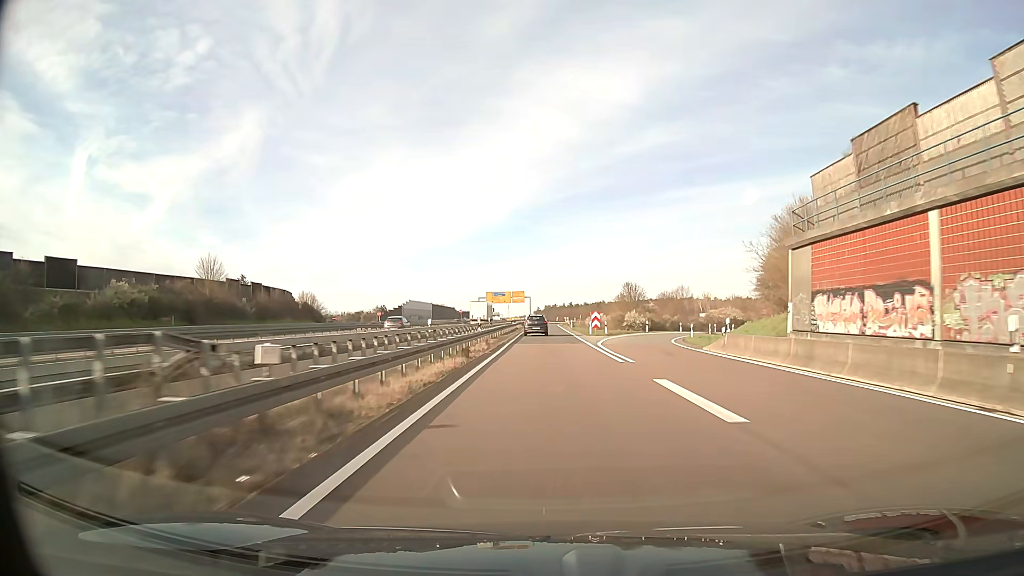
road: motorway_link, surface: asphalt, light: Day
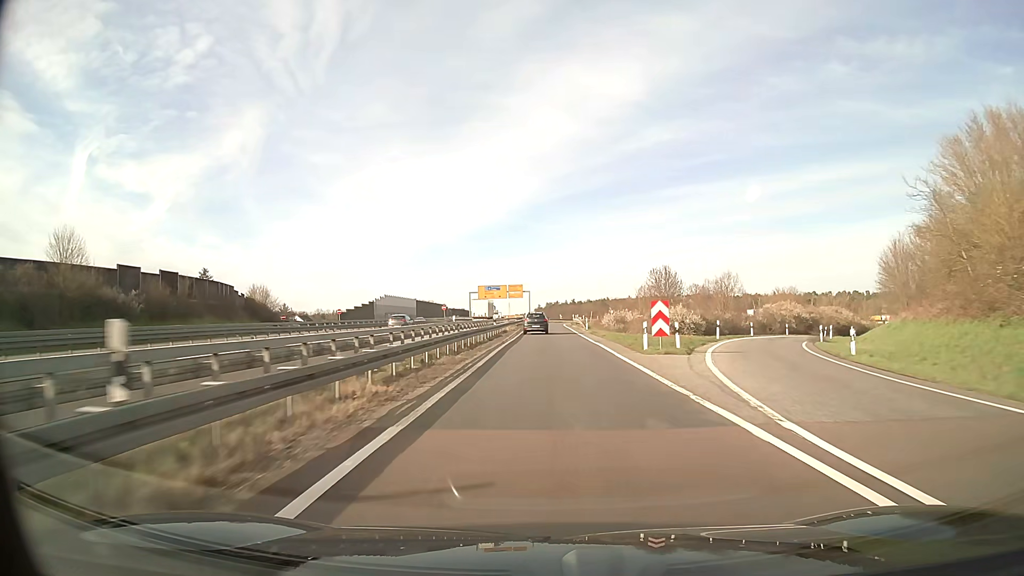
(-0.1, +27.3) m; 0°
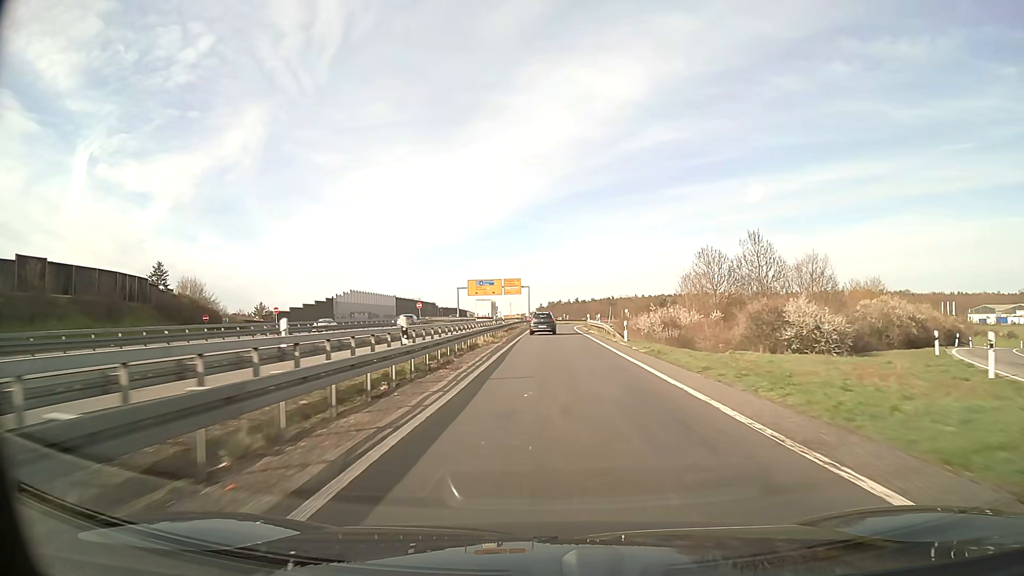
(0.0, +26.5) m; 0°
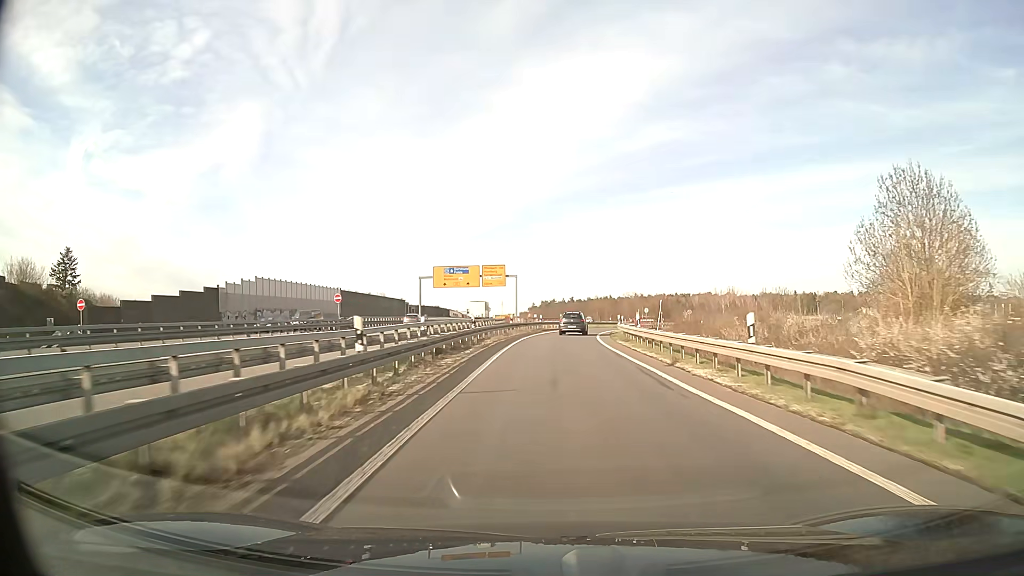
(0.0, +36.6) m; +1°
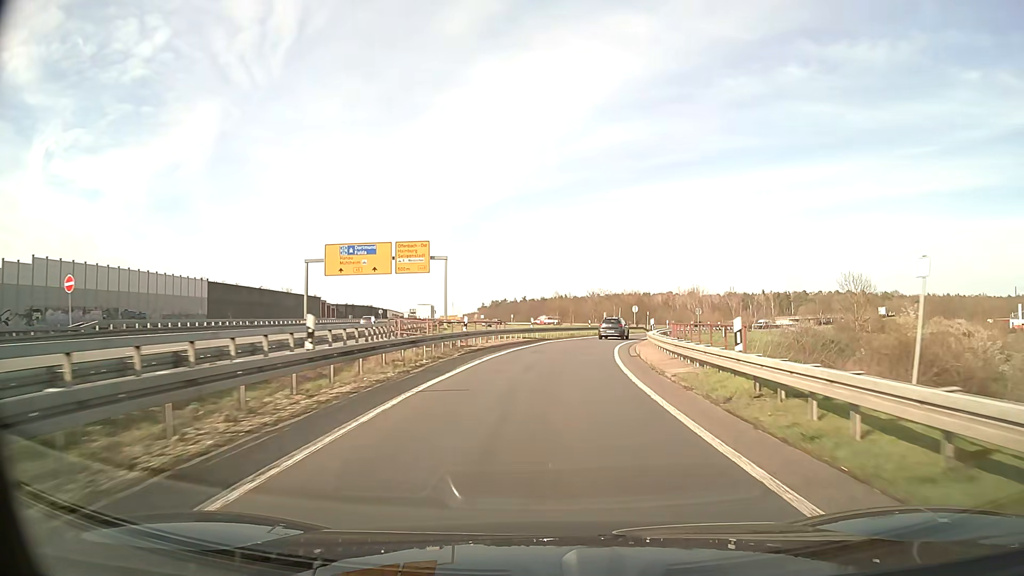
(+0.9, +33.4) m; +4°
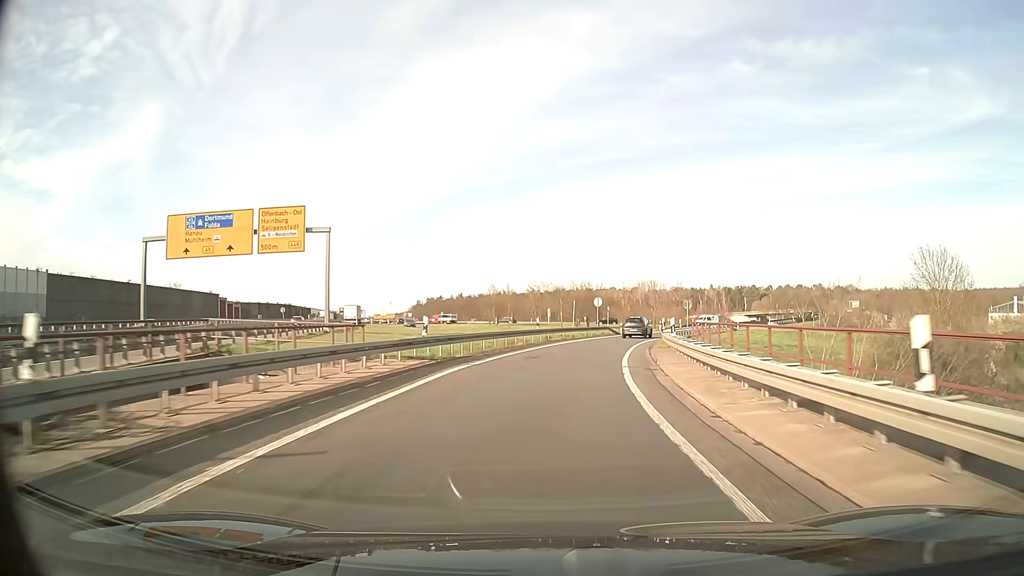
(+0.9, +21.5) m; +5°
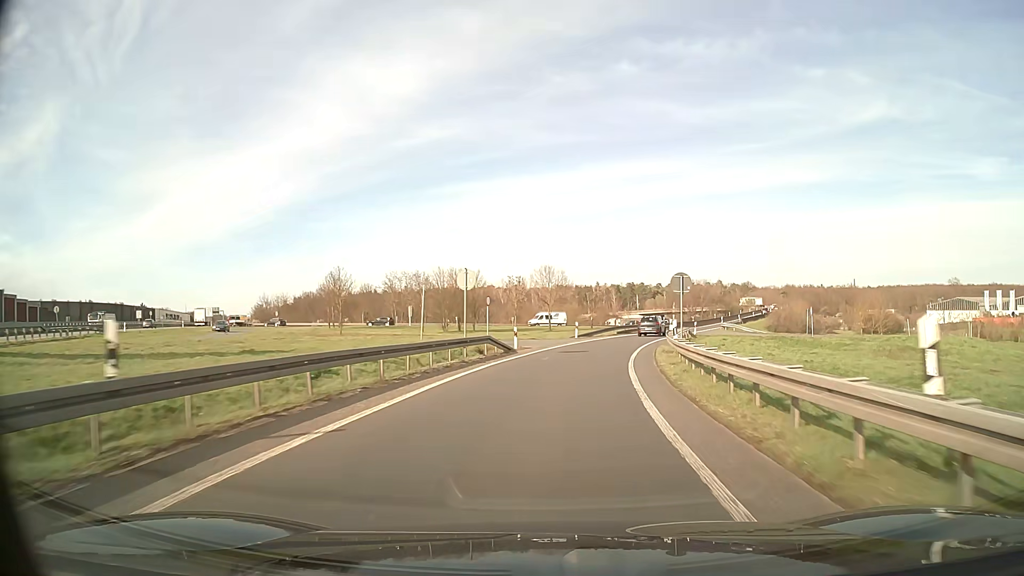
(+2.7, +31.4) m; +10°
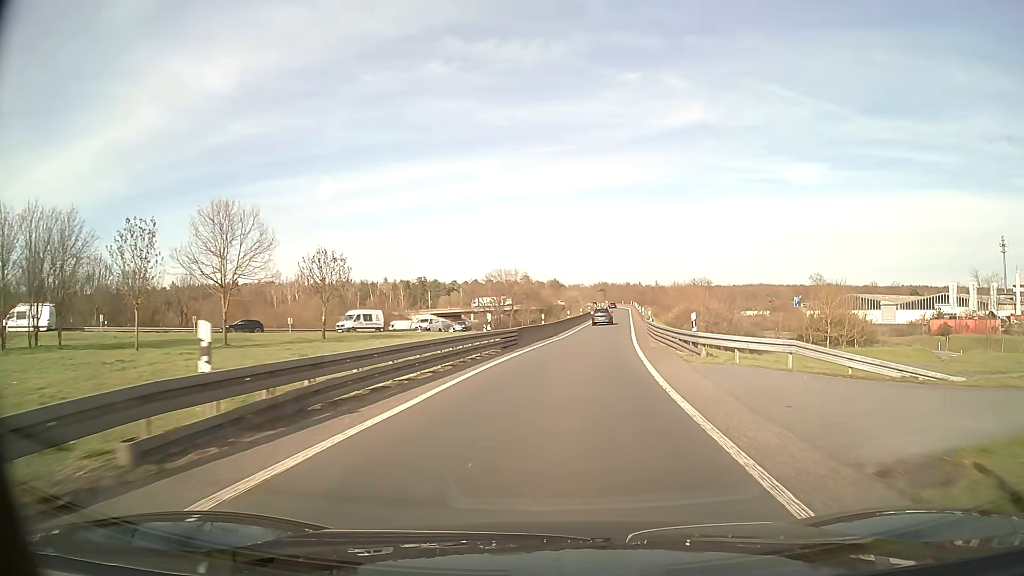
(+7.9, +50.3) m; +18°
(0, +10) (+1, +20) (+2, +30) (+3, +40) (+4, +50) (+5, +60) (+7, +70) (+8, +80) (+9, +89) (+11, +99) m
